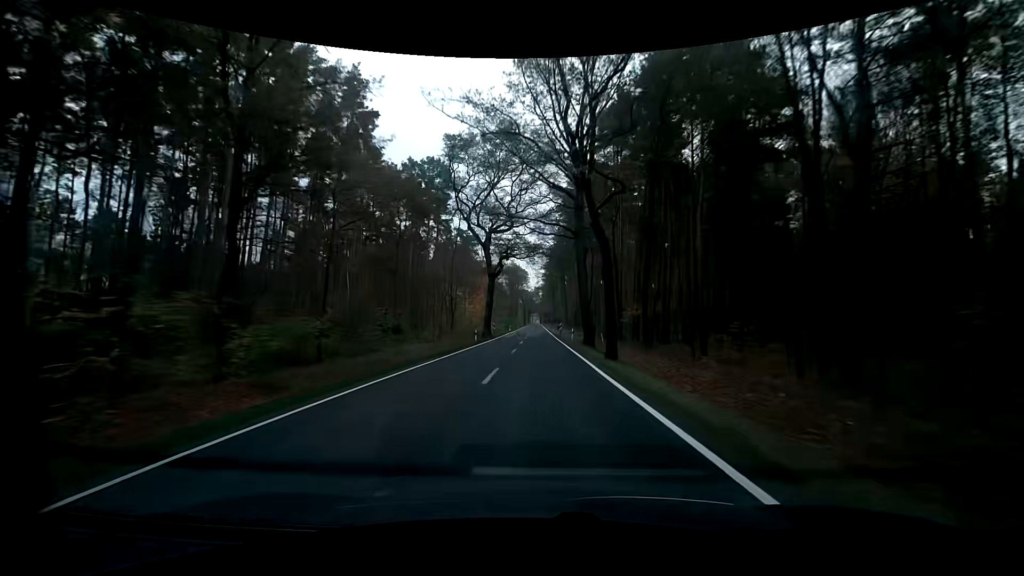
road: primary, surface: asphalt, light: Day
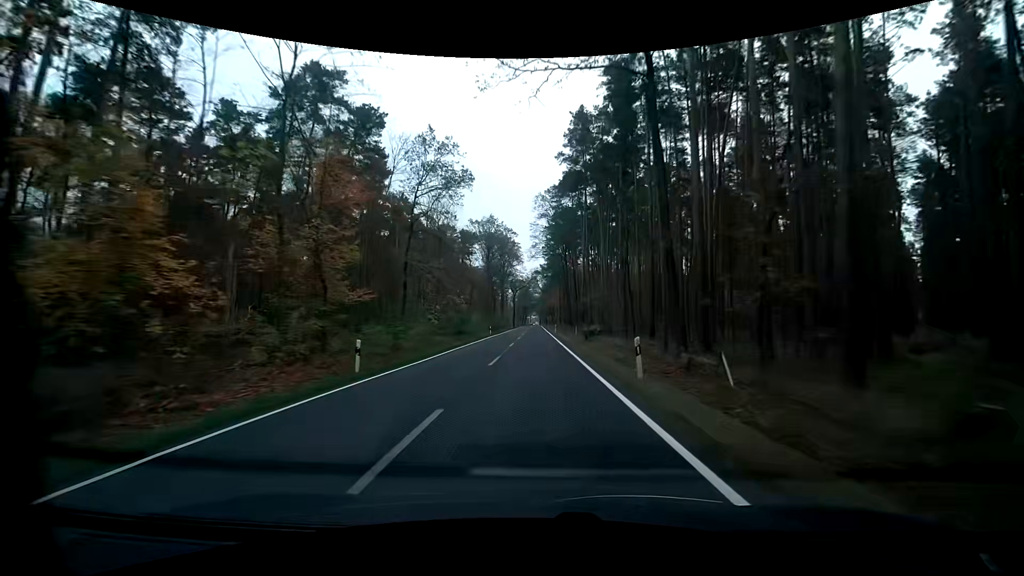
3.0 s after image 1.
(+0.5, +79.9) m; 0°
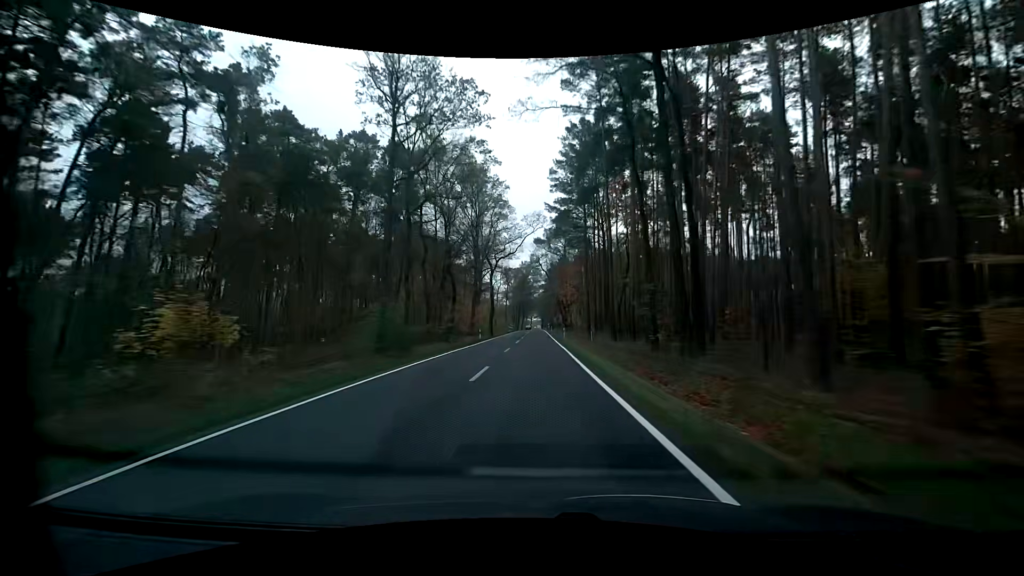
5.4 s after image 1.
(-0.3, +64.1) m; 0°
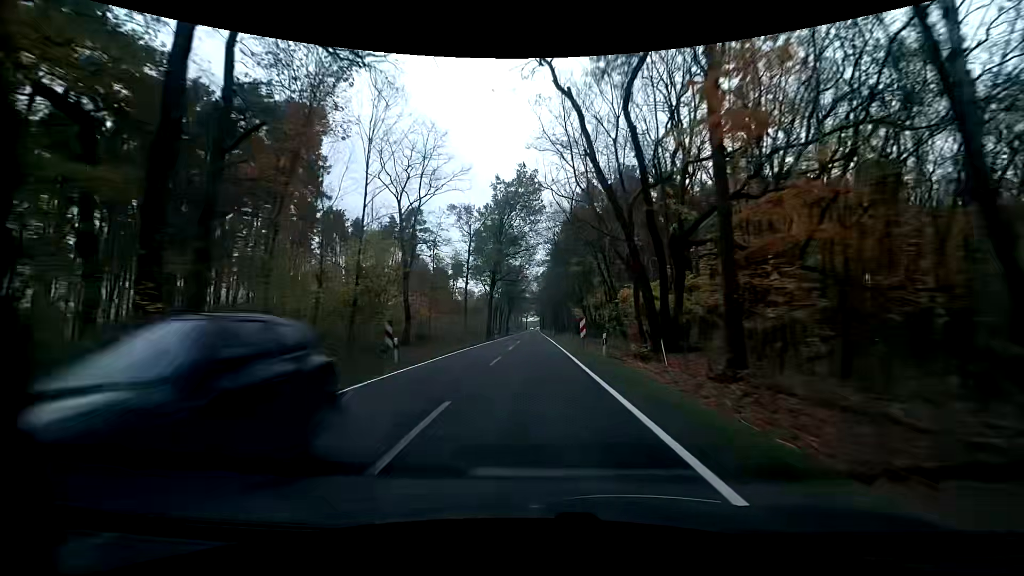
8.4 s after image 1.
(+0.3, +79.3) m; 0°
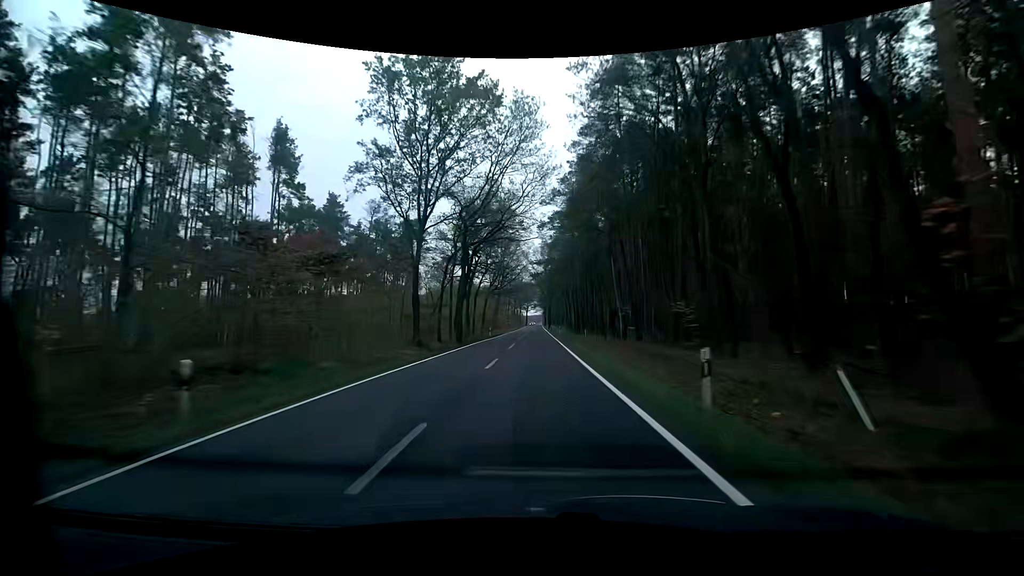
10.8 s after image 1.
(-0.1, +62.1) m; 0°
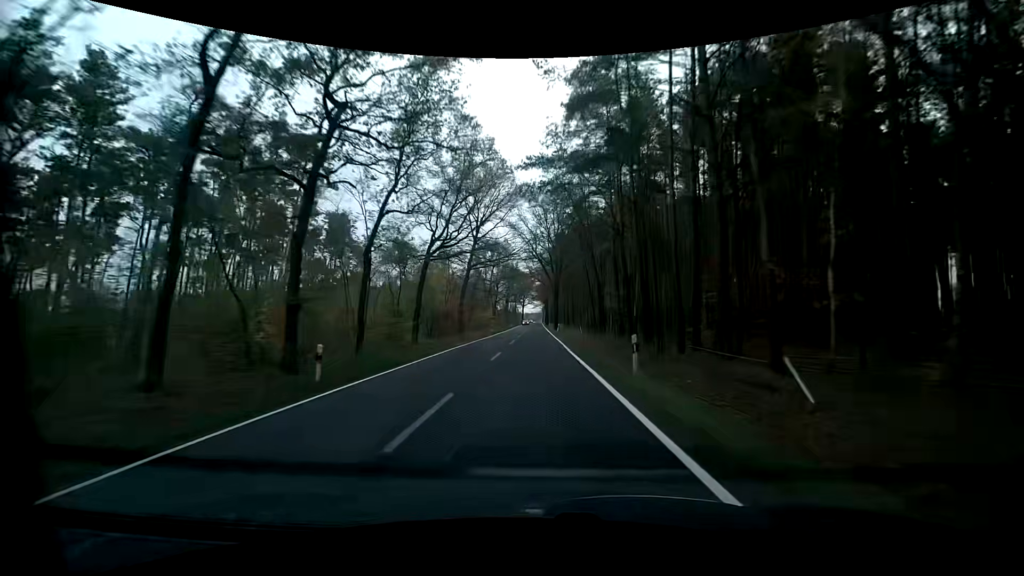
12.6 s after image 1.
(-0.1, +45.3) m; 0°
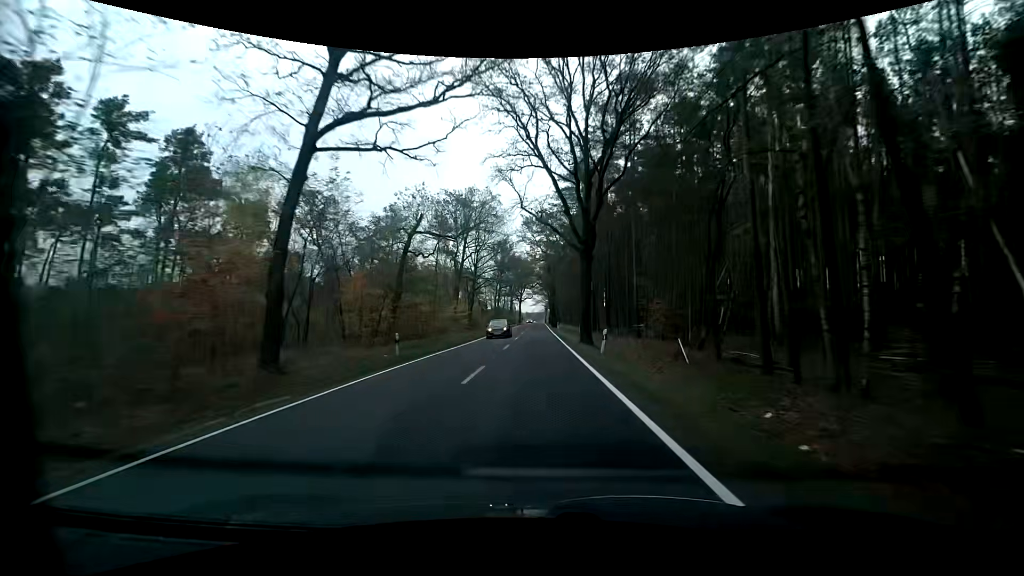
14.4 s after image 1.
(-0.3, +42.3) m; -1°
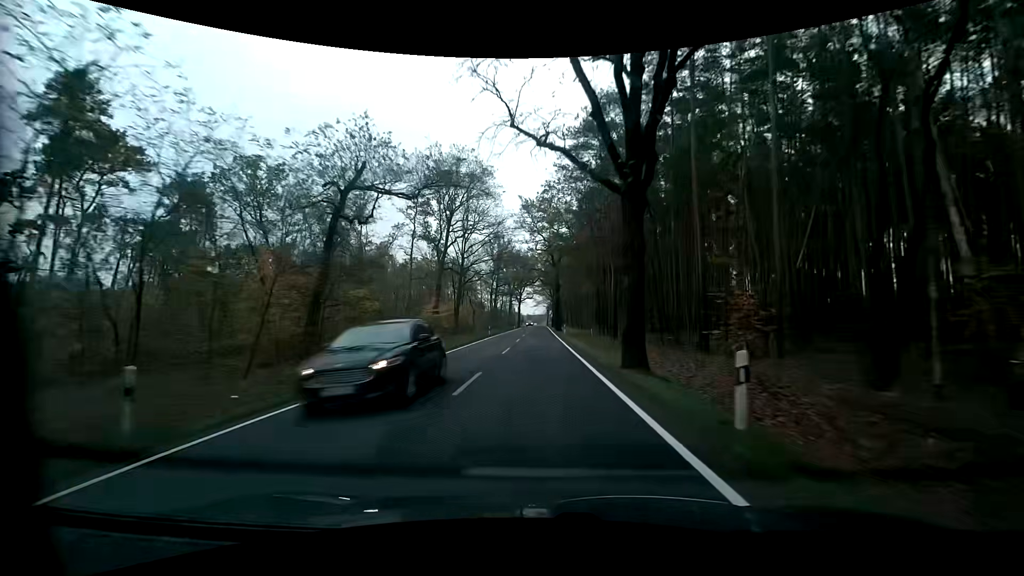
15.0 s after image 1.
(0.0, +13.3) m; 0°
(0, +10) (0, +20) (0, +30) (0, +40) (0, +50) (0, +60) (0, +70) (0, +80) (0, +90) (0, +100) m
